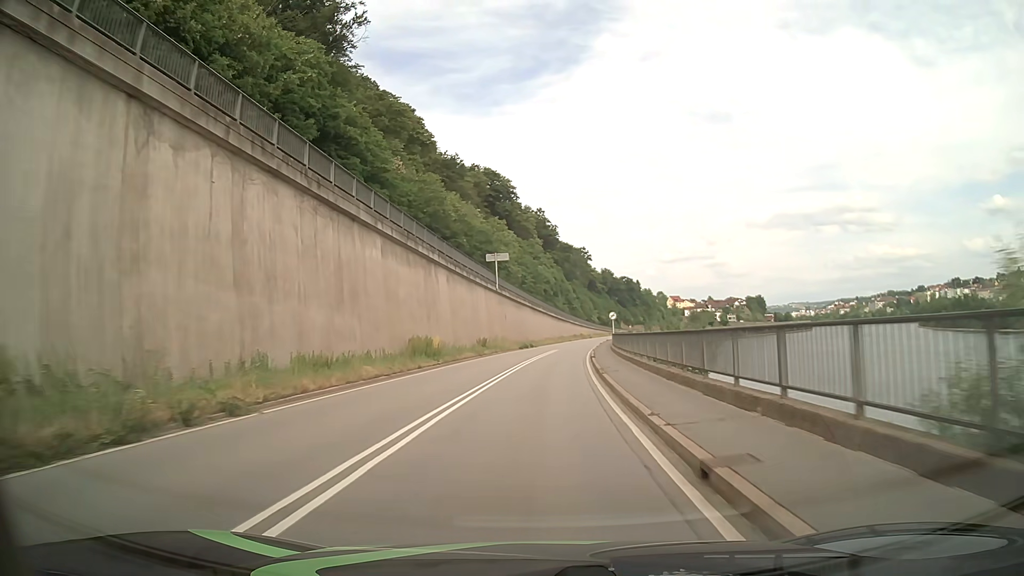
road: primary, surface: asphalt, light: Day
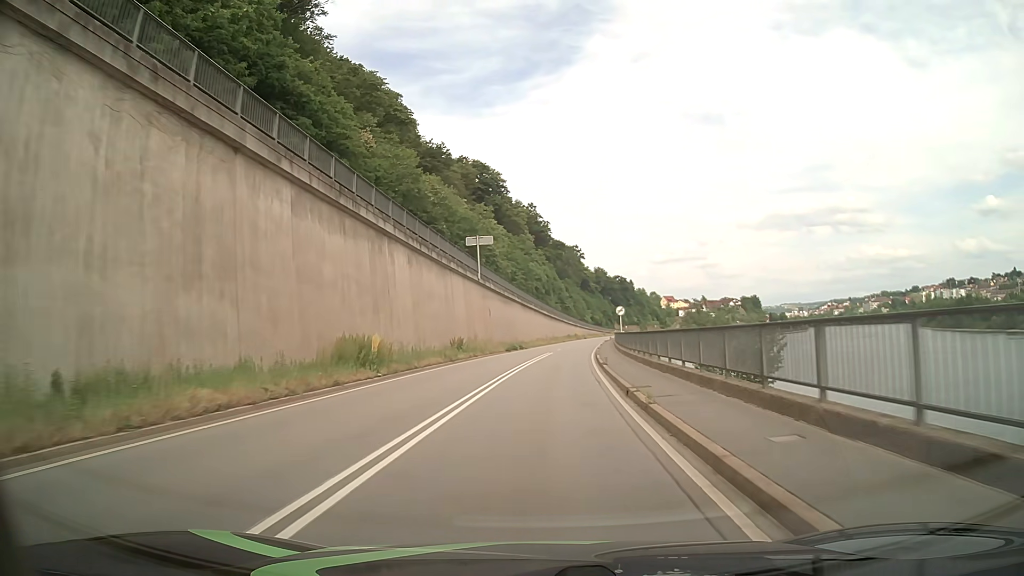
(+0.1, +10.7) m; +1°
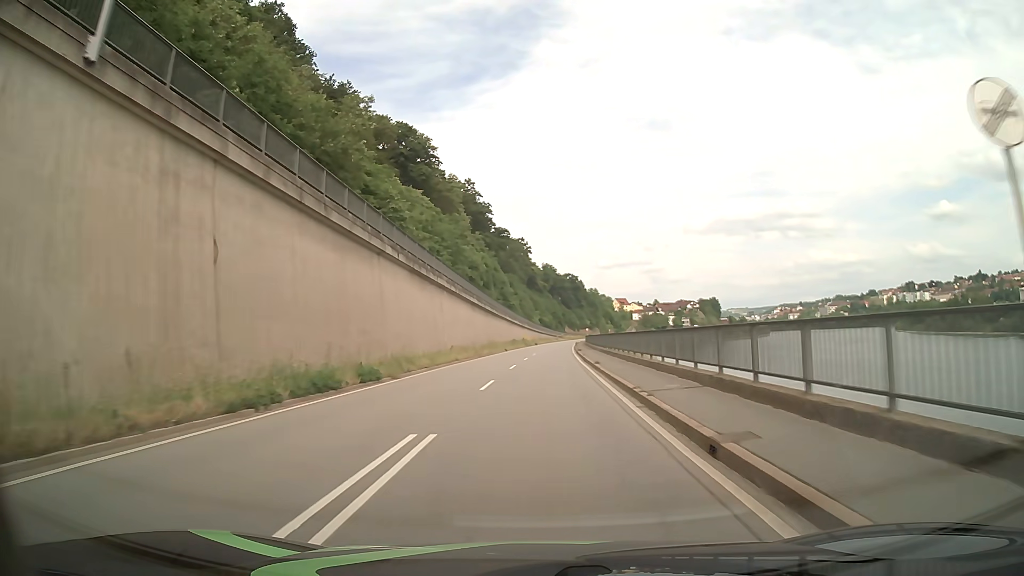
(+2.0, +42.8) m; +5°
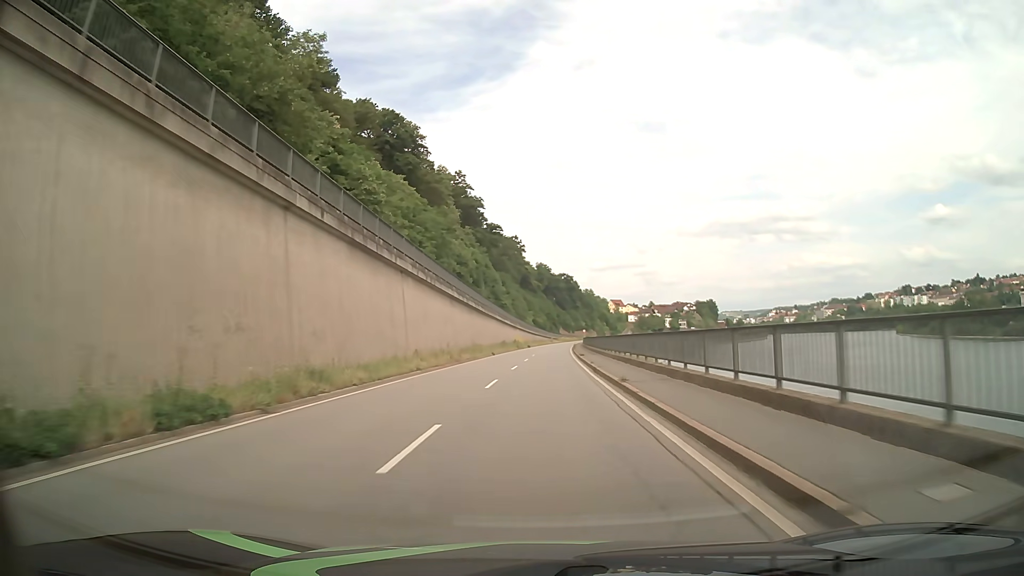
(+0.1, +10.7) m; +1°
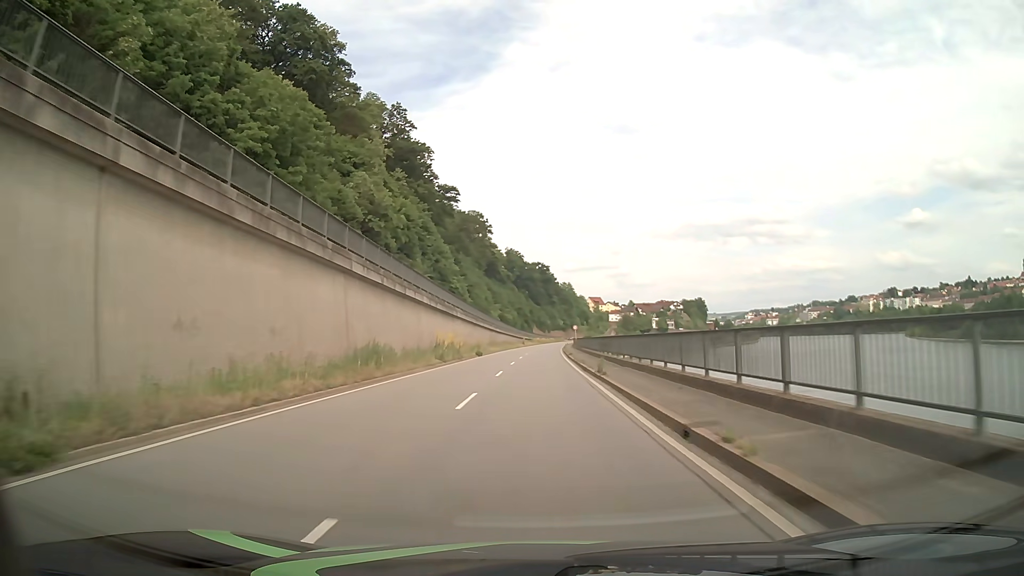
(+0.9, +53.7) m; +2°
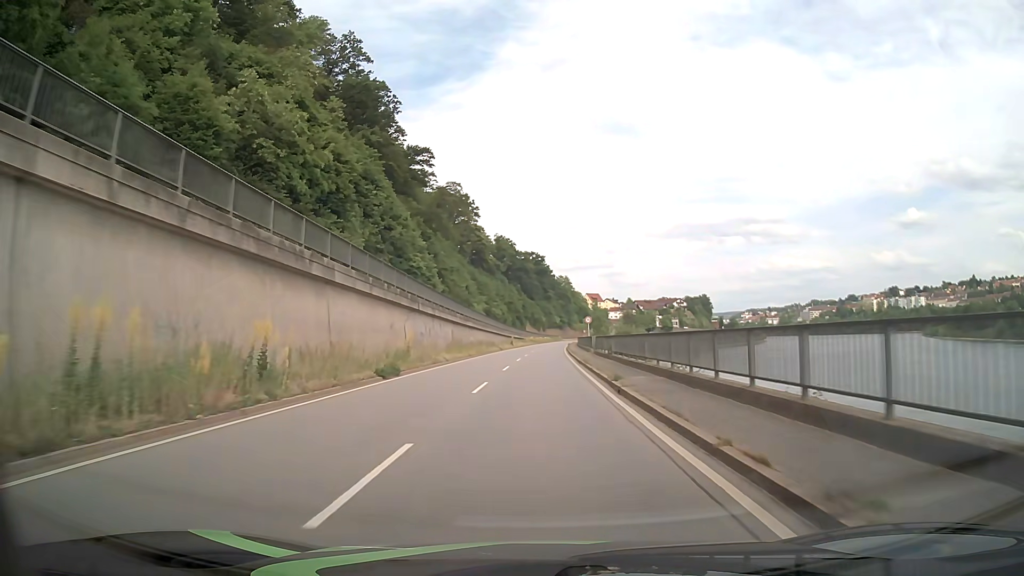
(+0.2, +32.3) m; +1°
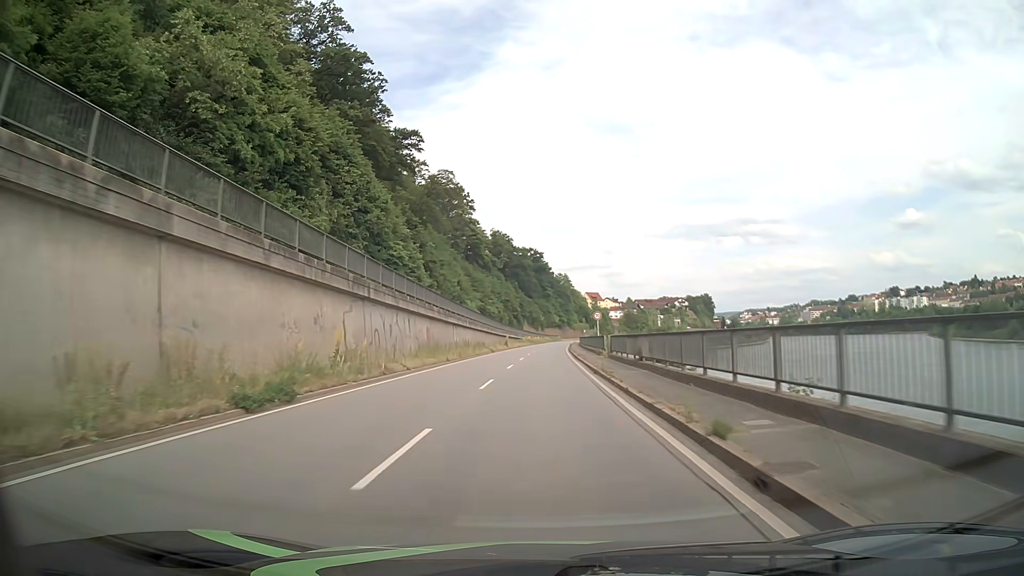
(0.0, +10.8) m; 0°
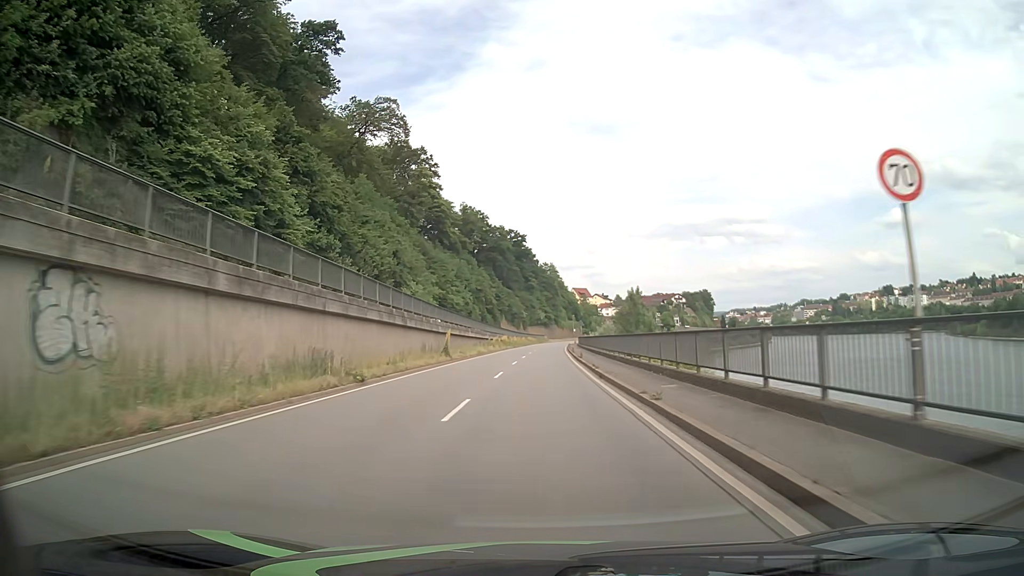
(+0.5, +43.1) m; +2°
(0, +10) (0, +20) (0, +30) (0, +40) (+1, +50) (+1, +60) (+1, +70) (+2, +80) (+2, +90) (+2, +100) m
